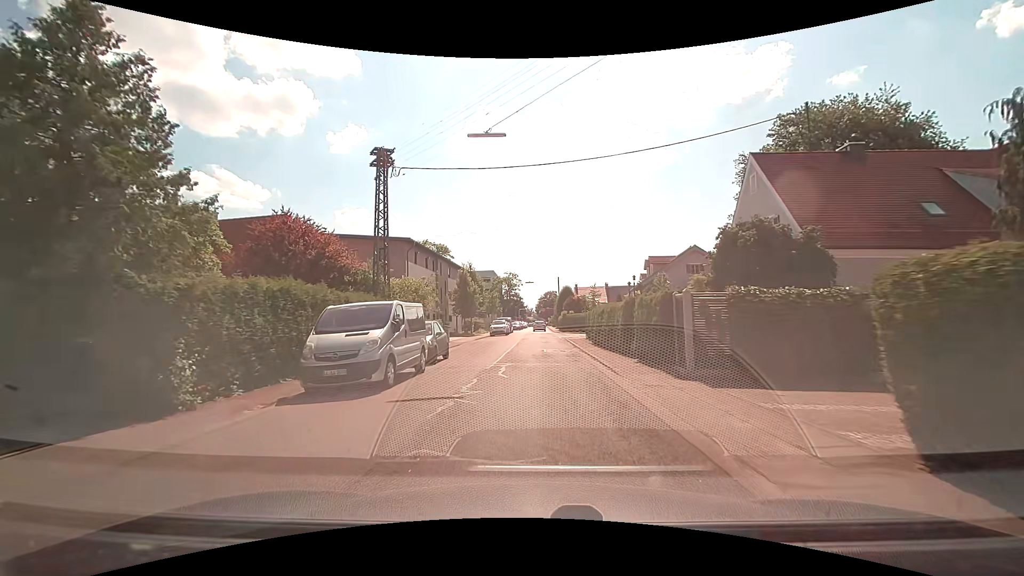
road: unclassified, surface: asphalt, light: Day
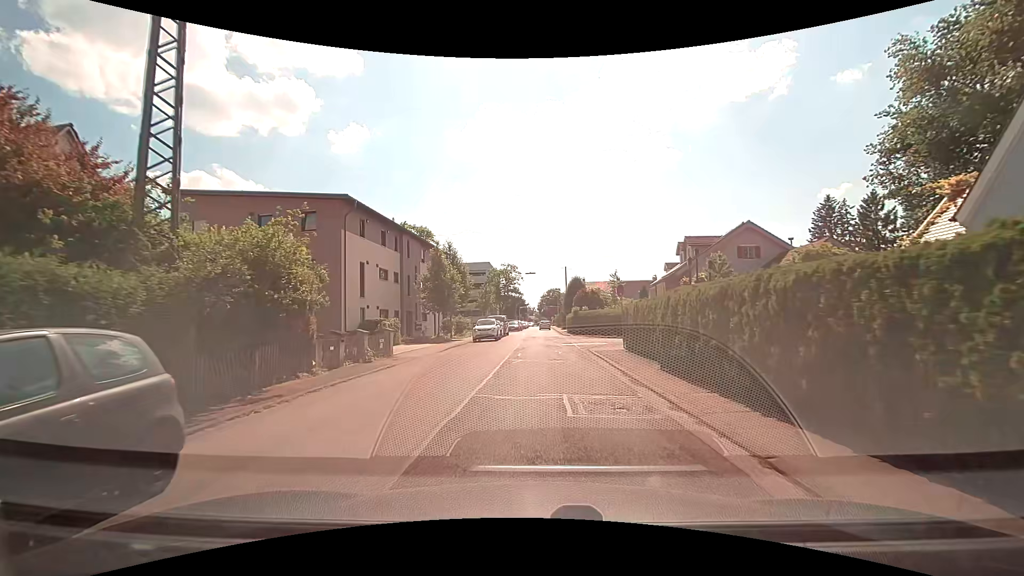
(-0.1, +14.9) m; -1°
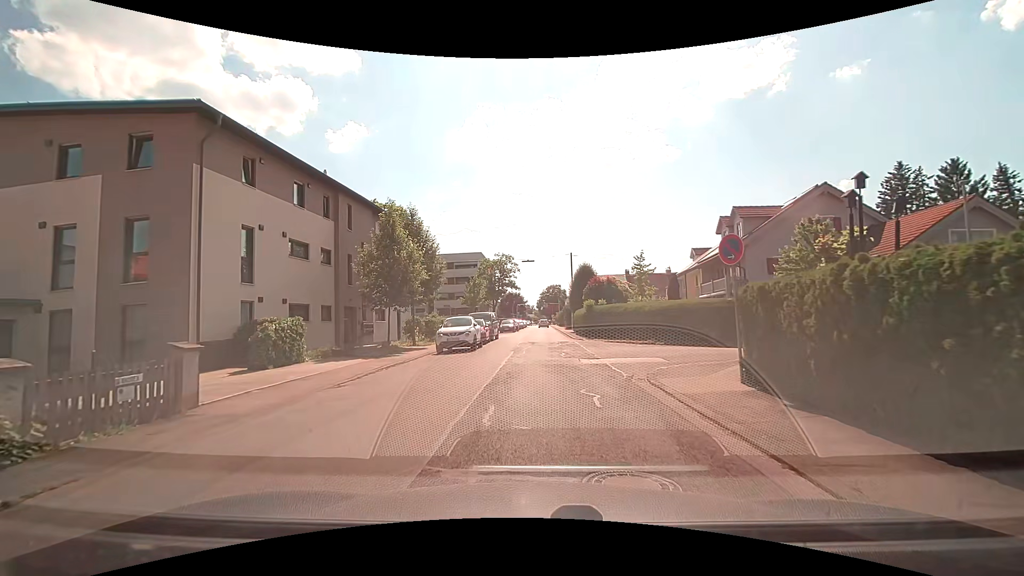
(+0.1, +12.4) m; +1°
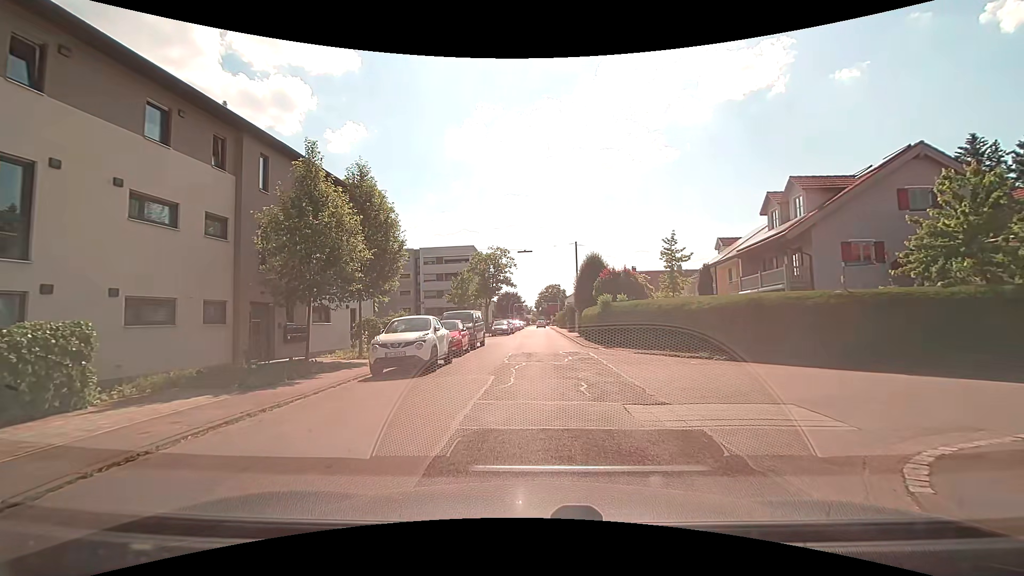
(0.0, +8.5) m; 0°
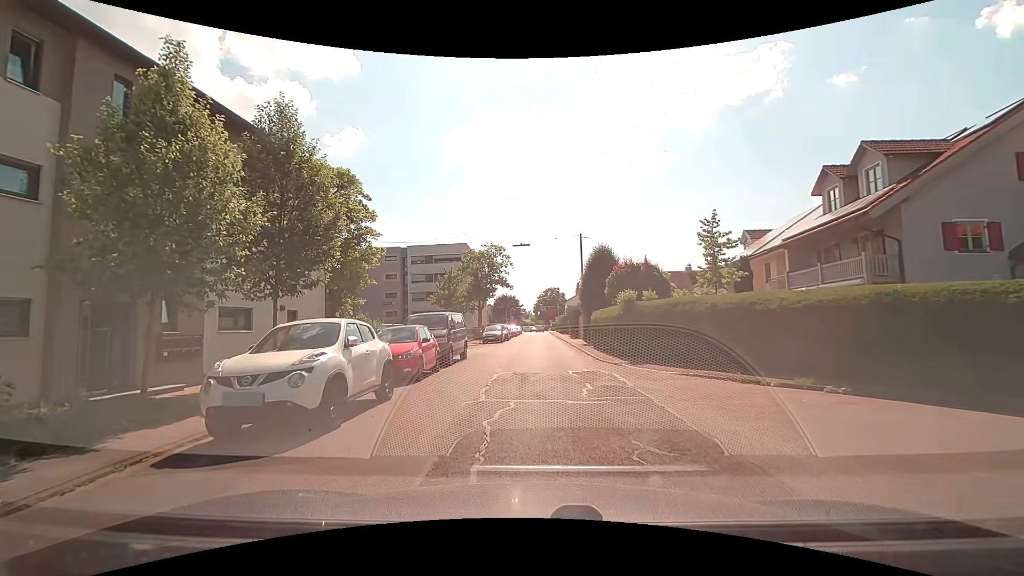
(+0.1, +6.6) m; -1°
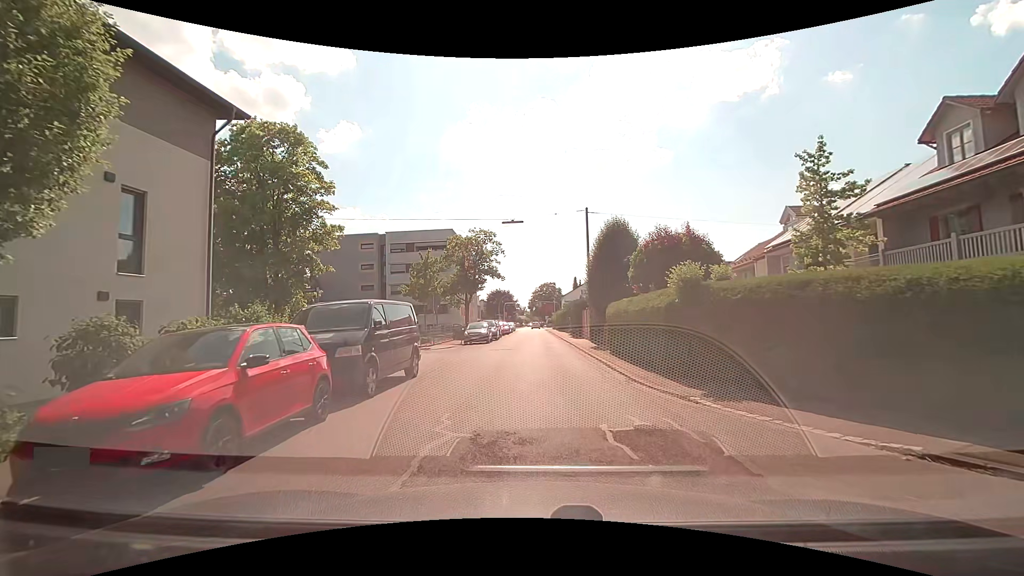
(+0.2, +8.2) m; +2°
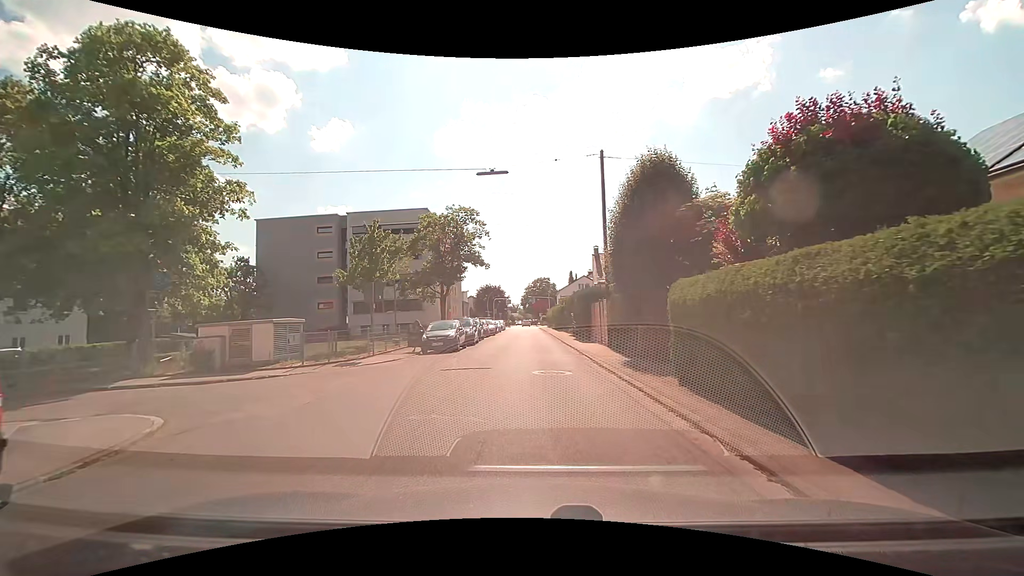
(+0.1, +10.6) m; 0°
